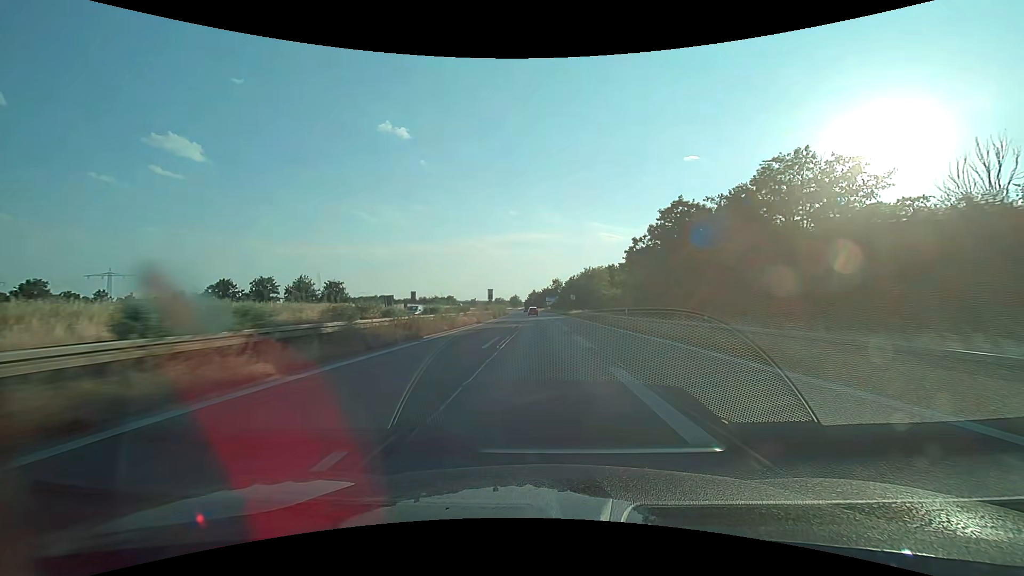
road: trunk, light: Day
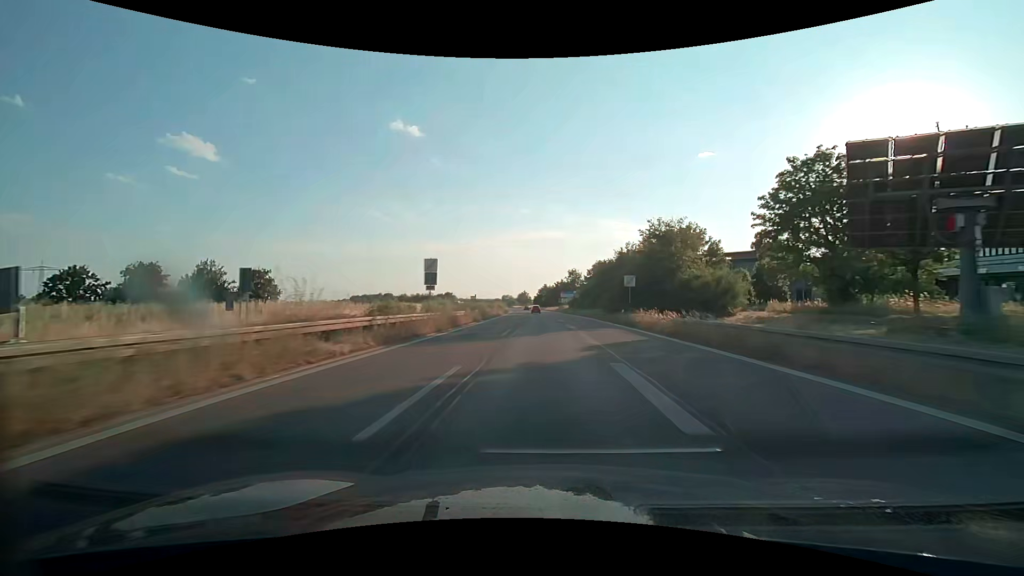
(-0.6, +47.5) m; -2°
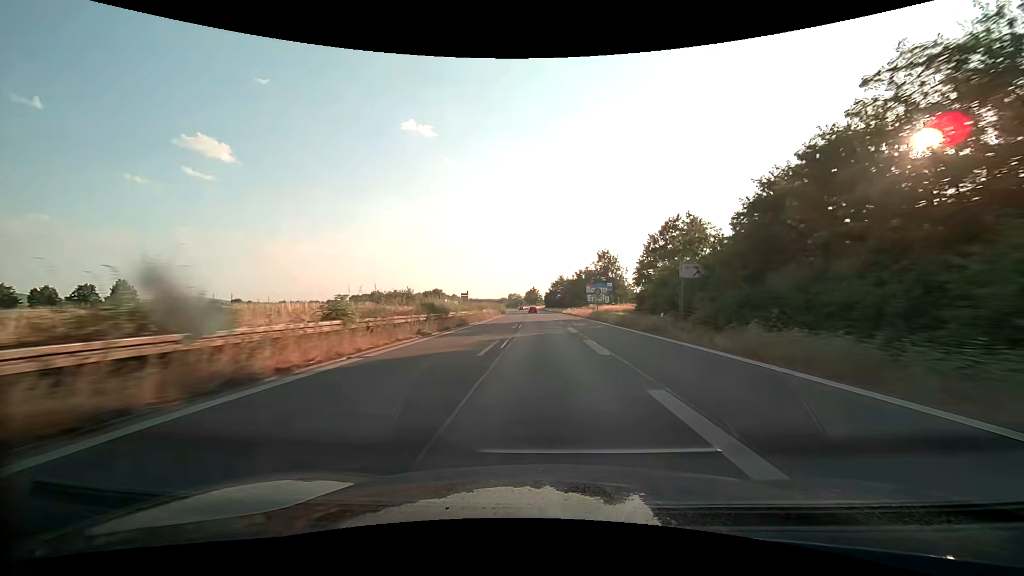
(-0.5, +63.3) m; -1°
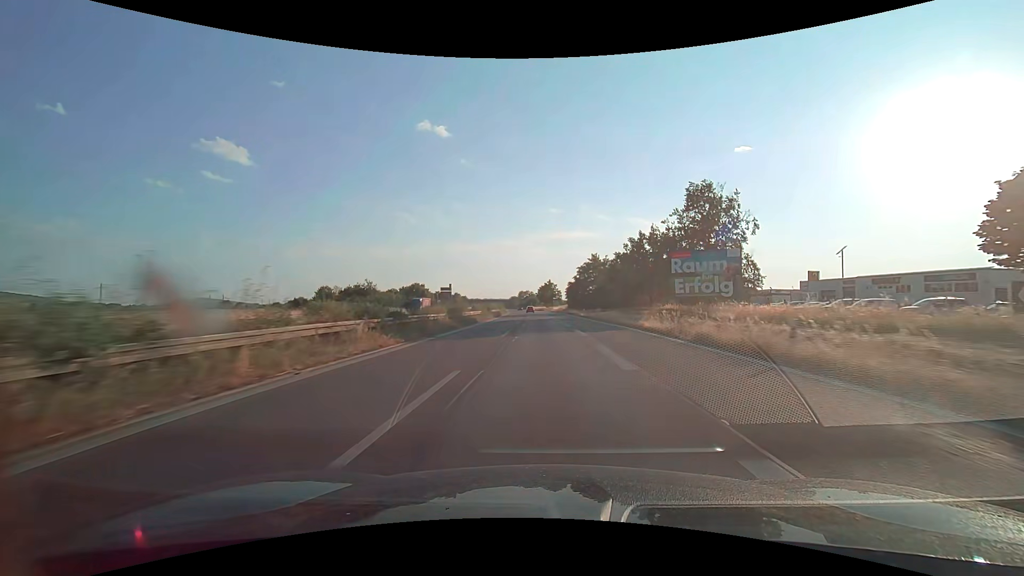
(-0.9, +63.3) m; -2°
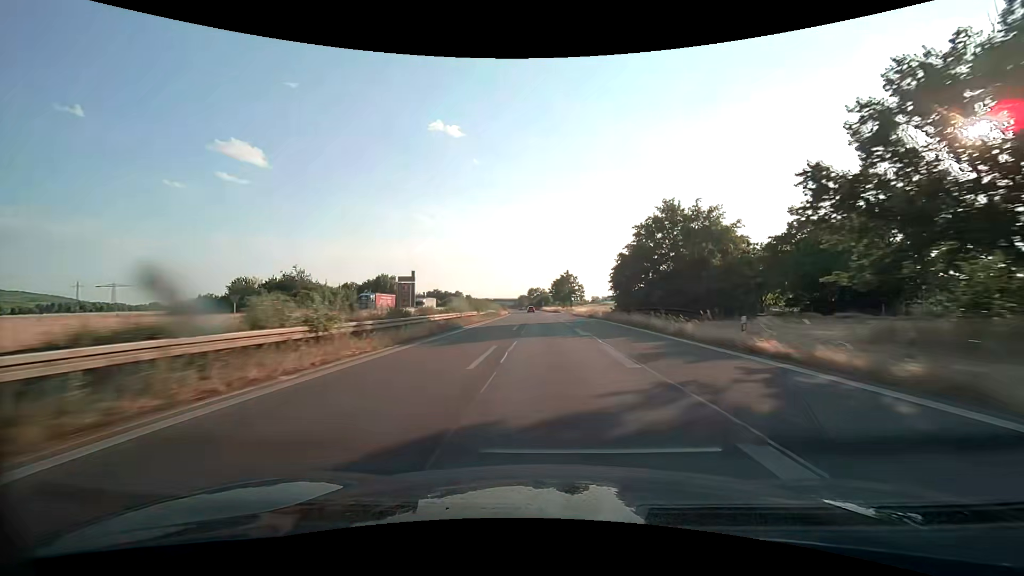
(-0.7, +47.5) m; -1°
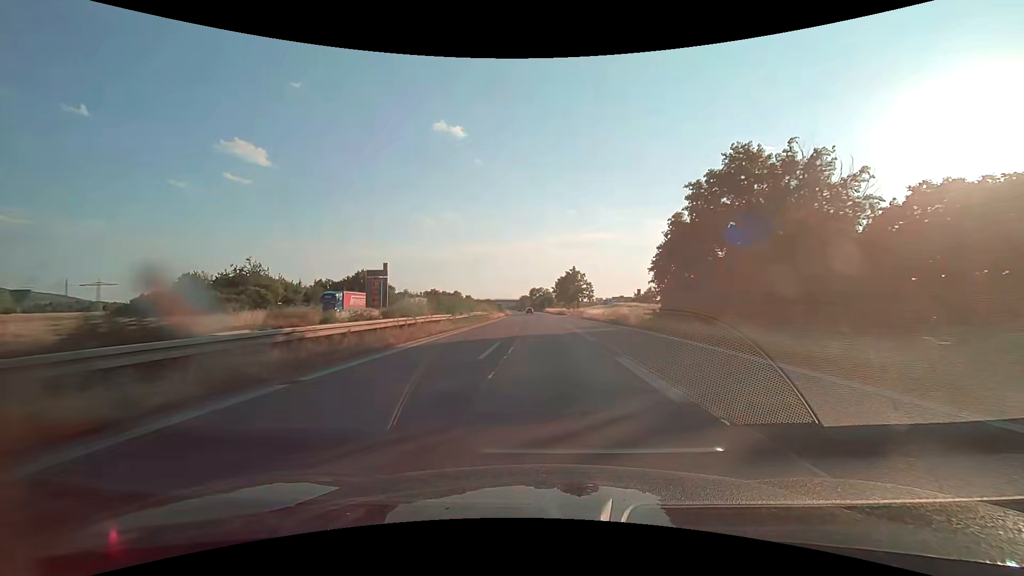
(-0.1, +15.8) m; -1°
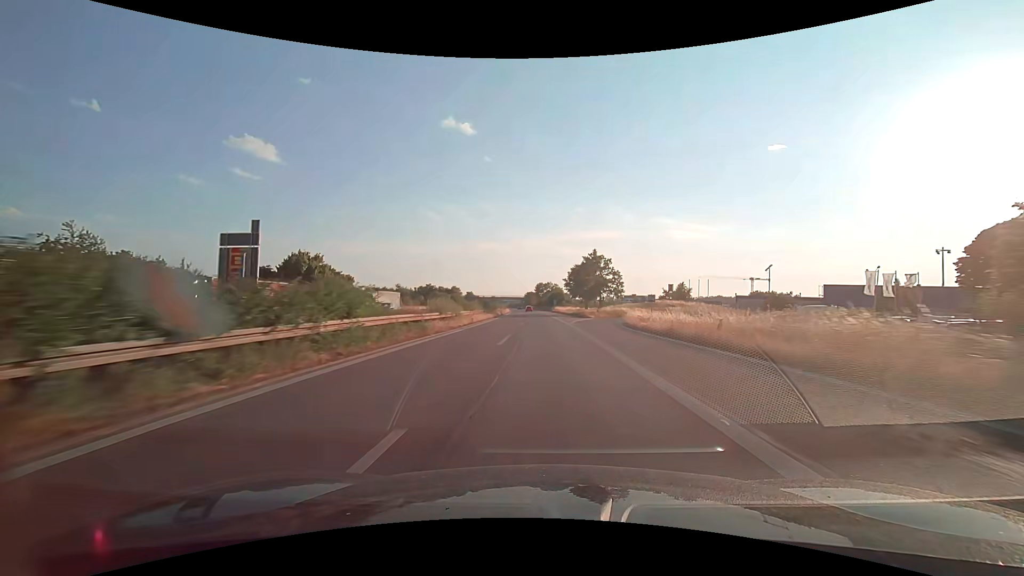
(-0.3, +31.6) m; -1°
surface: asphalt
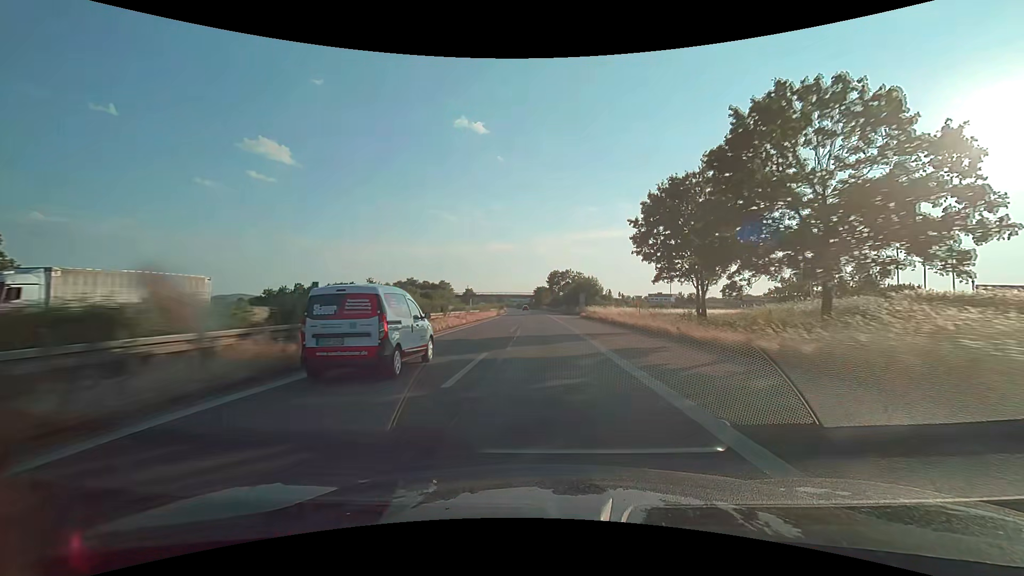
(-0.7, +63.2) m; -2°
